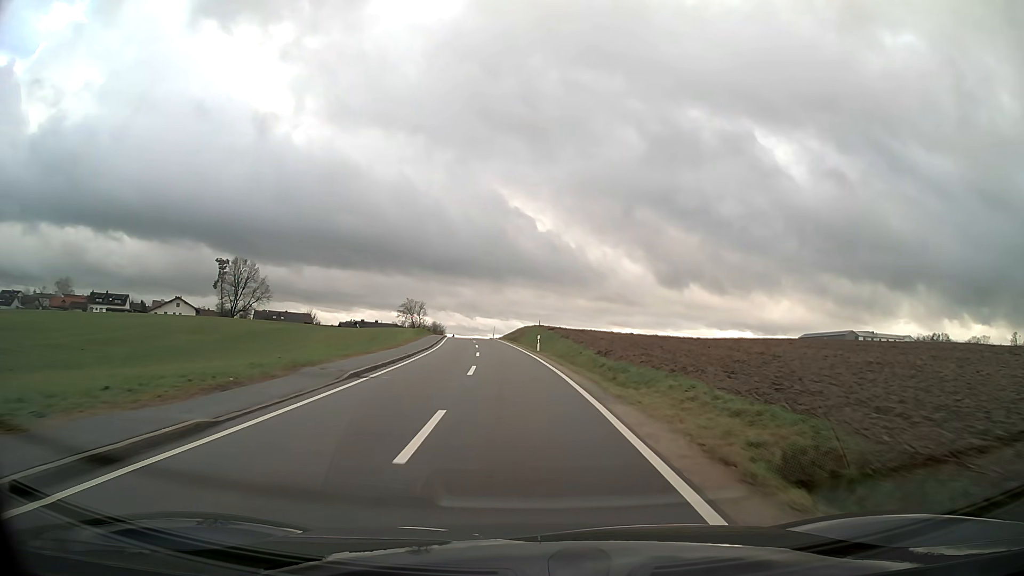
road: tertiary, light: Day
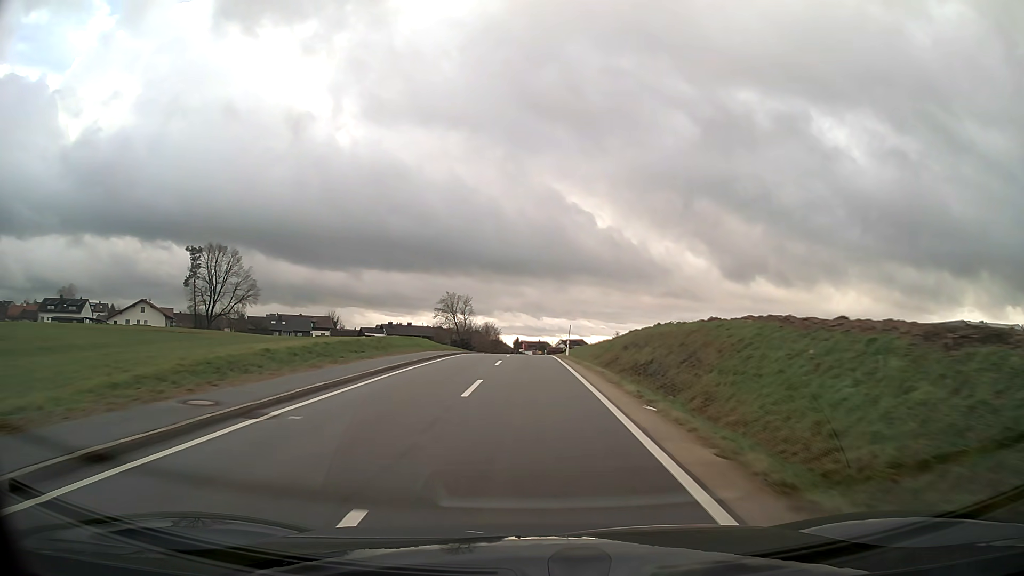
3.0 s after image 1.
(-3.0, +54.1) m; -5°
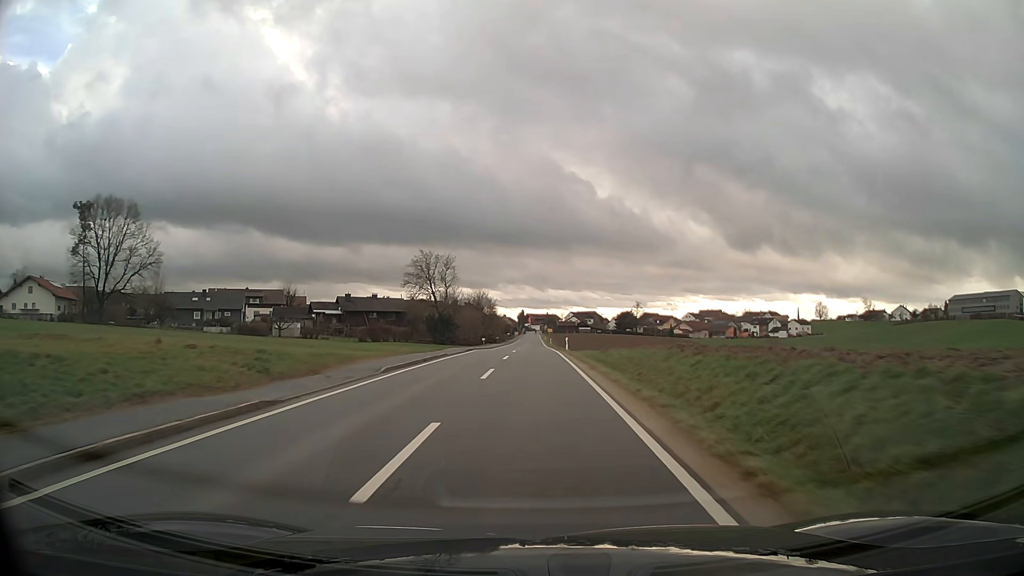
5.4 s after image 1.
(-0.2, +43.4) m; -1°
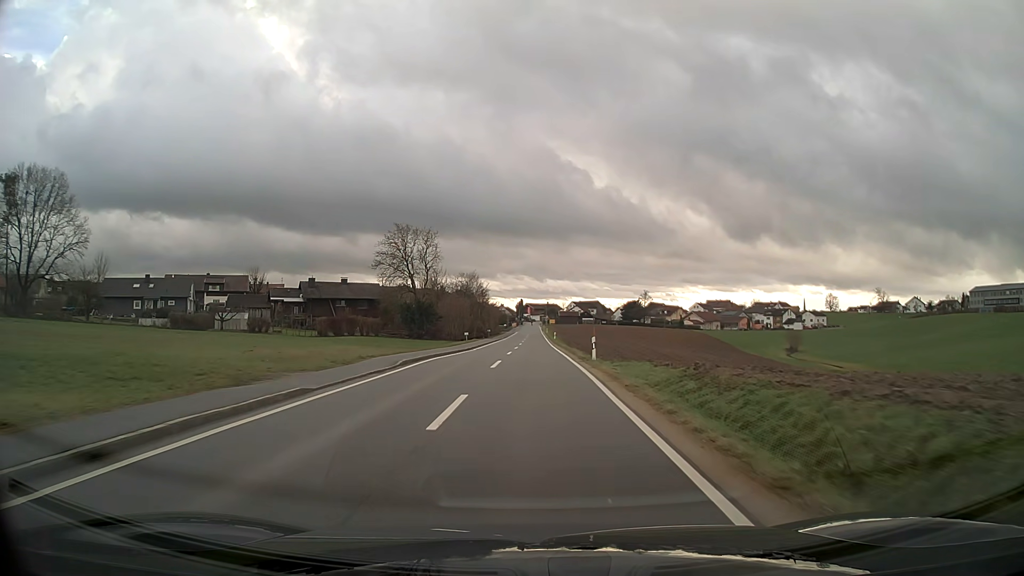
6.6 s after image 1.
(0.0, +20.4) m; 0°
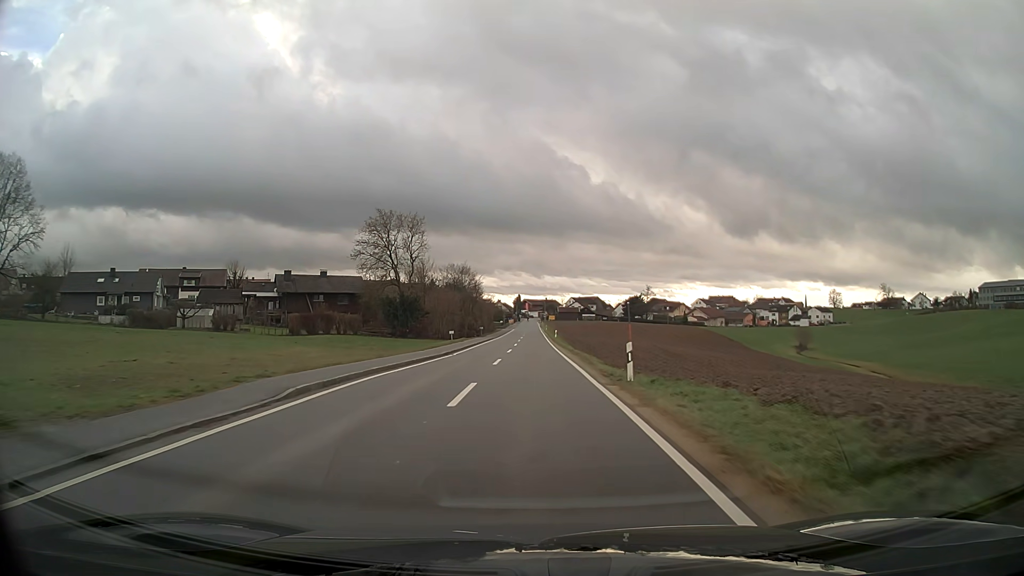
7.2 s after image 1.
(0.0, +9.7) m; 0°
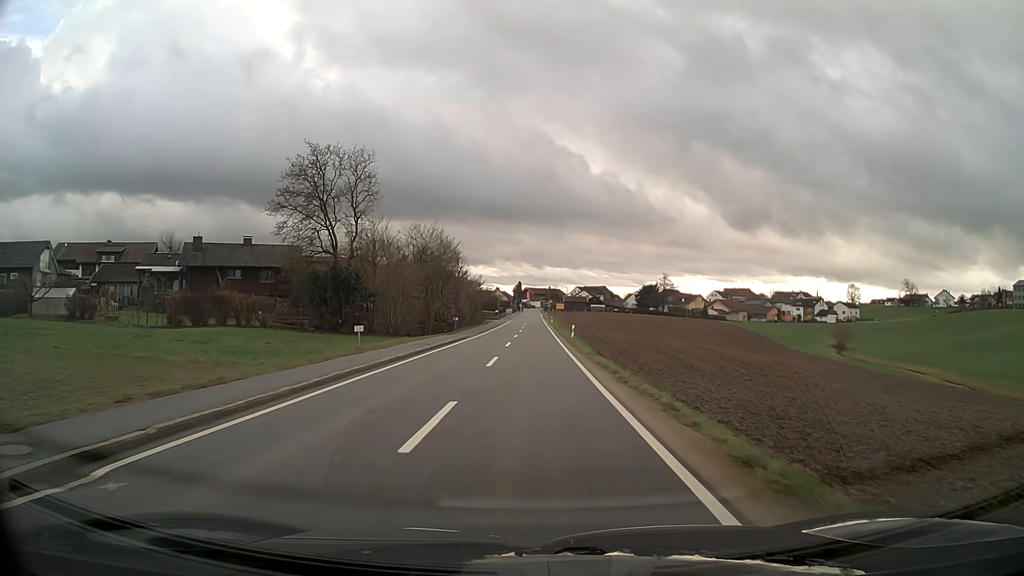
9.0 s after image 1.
(0.0, +27.6) m; 0°
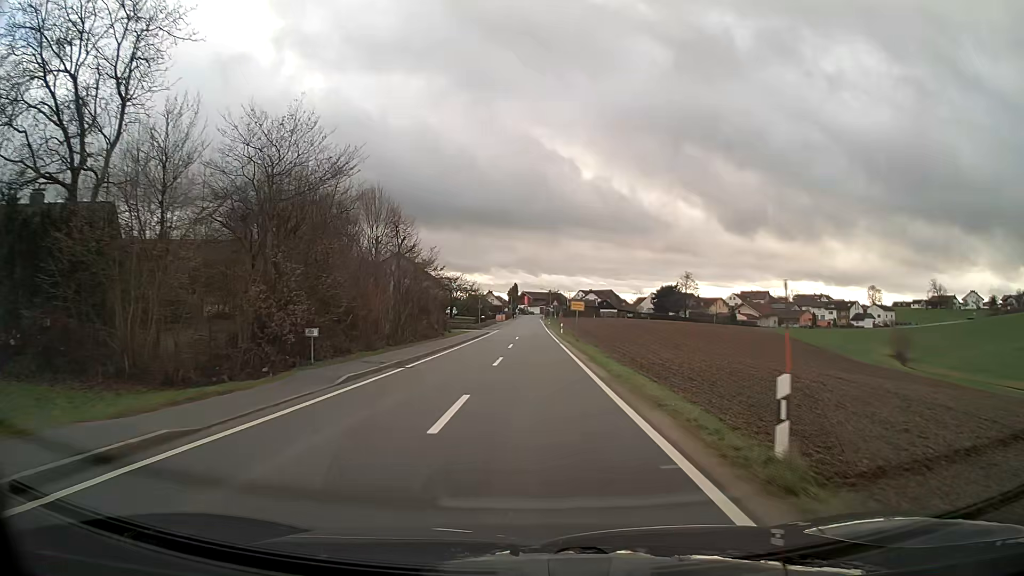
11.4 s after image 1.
(+0.1, +34.4) m; 0°
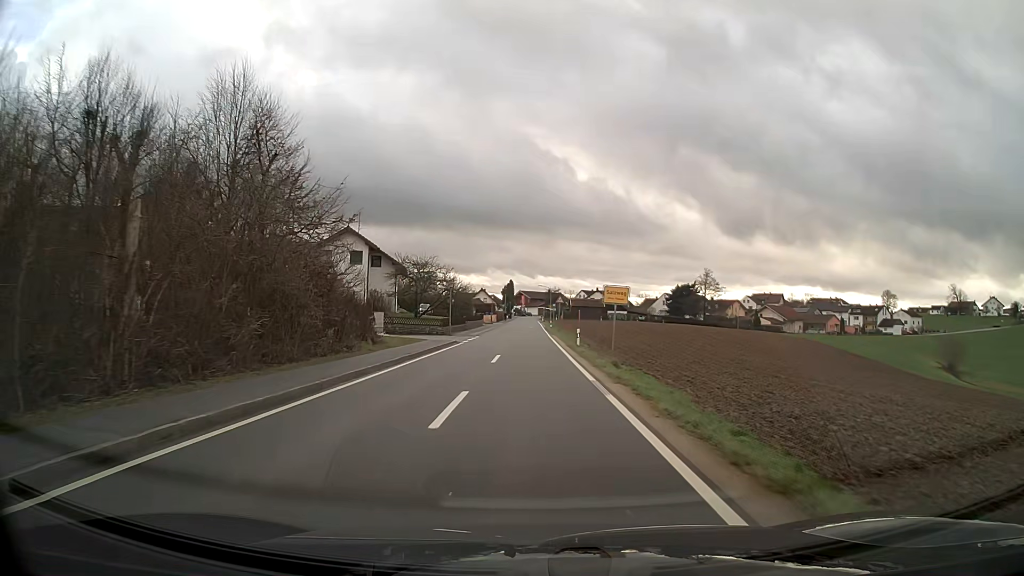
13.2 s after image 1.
(+0.1, +23.1) m; 0°
(0, +10) (0, +20) (0, +30) (0, +40) (0, +50) (0, +60) (0, +70) (0, +80) (0, +90) (0, +100) m
